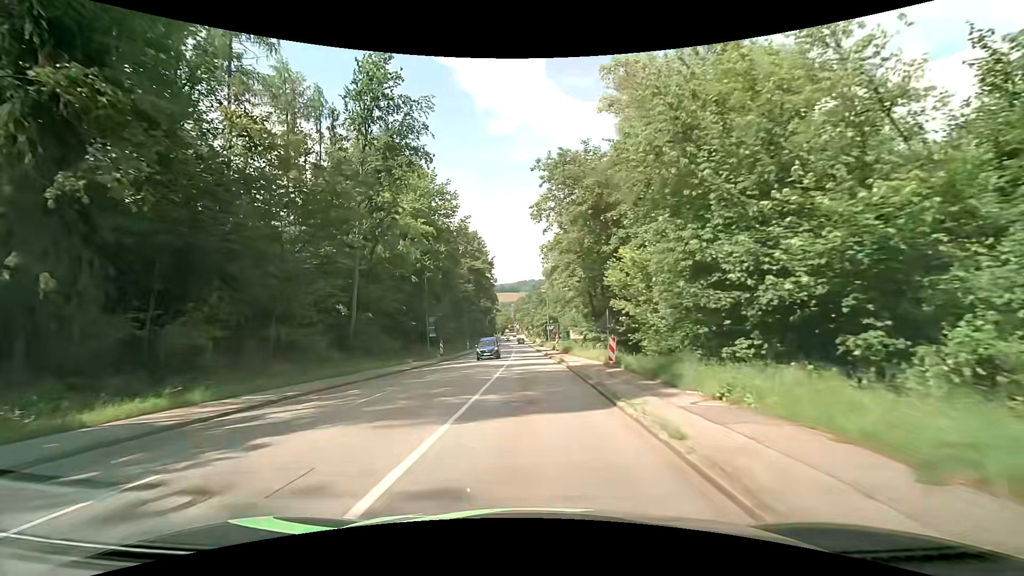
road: tertiary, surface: asphalt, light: Day
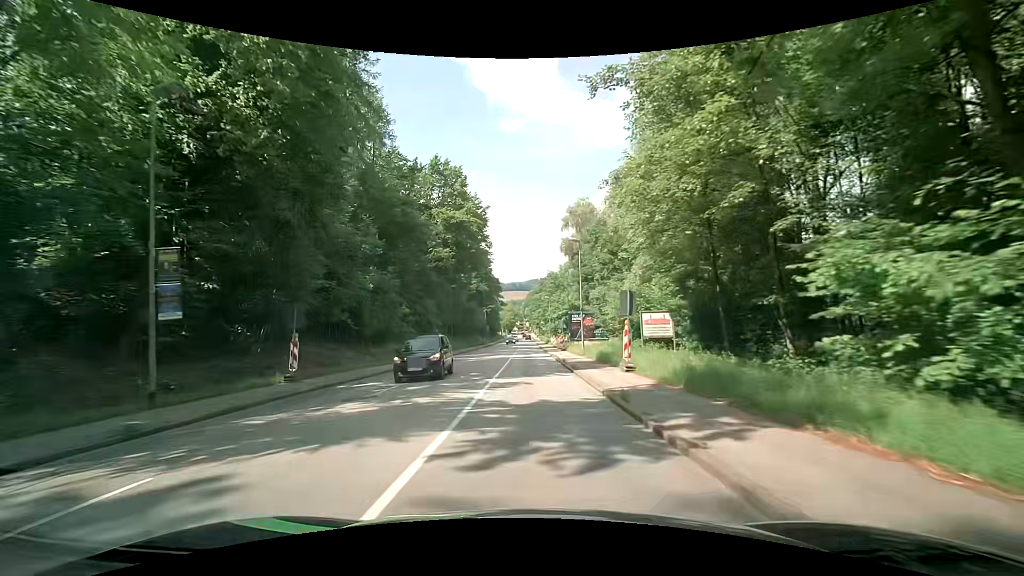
(-0.2, +36.0) m; -1°
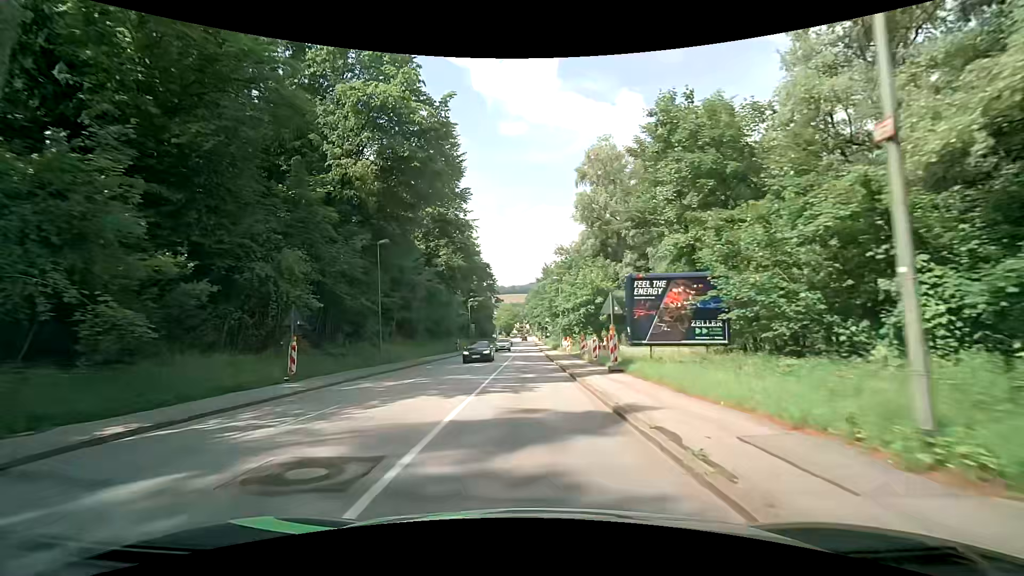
(0.0, +29.8) m; +1°
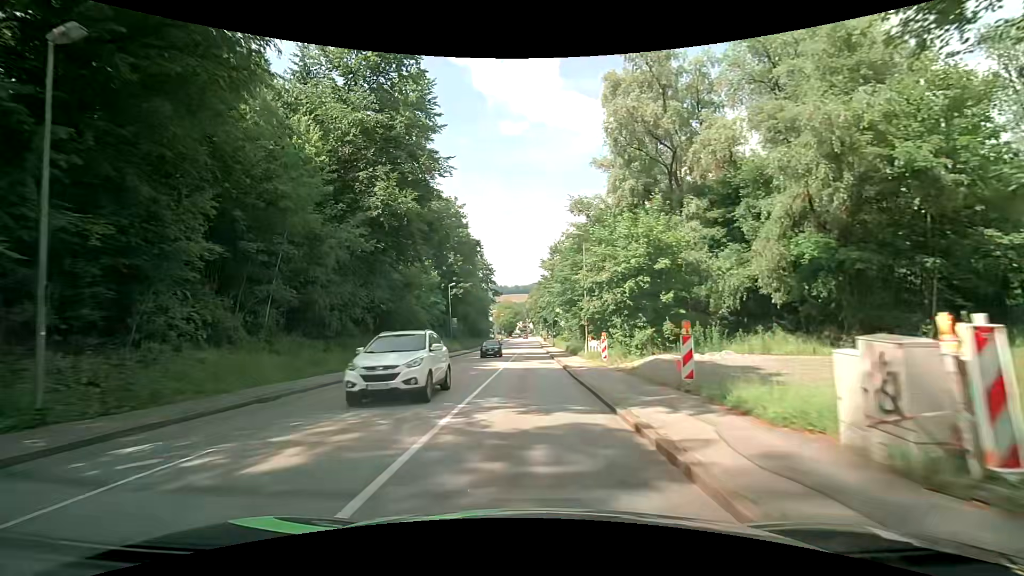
(-0.2, +22.9) m; 0°
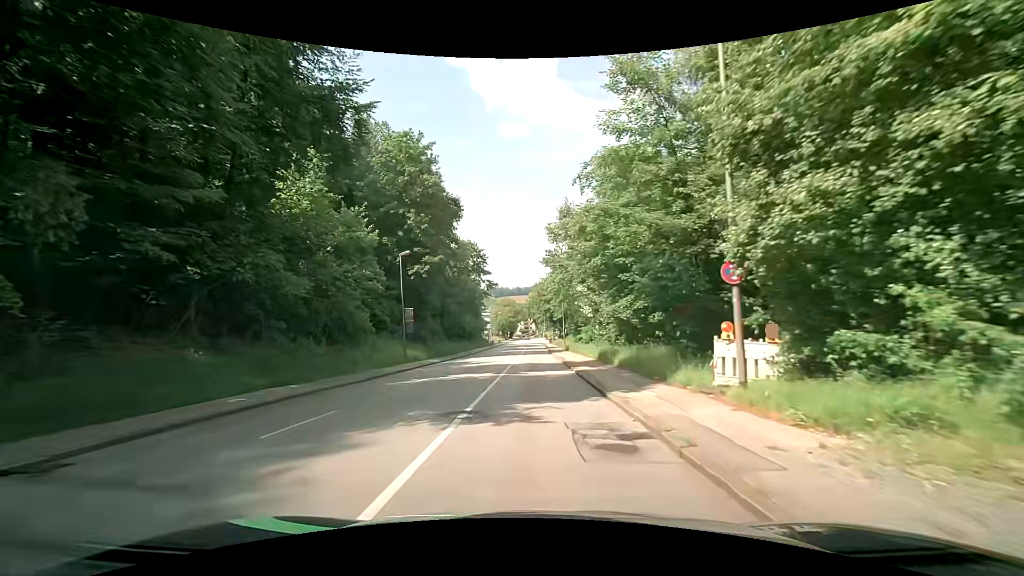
(-0.3, +23.2) m; -1°
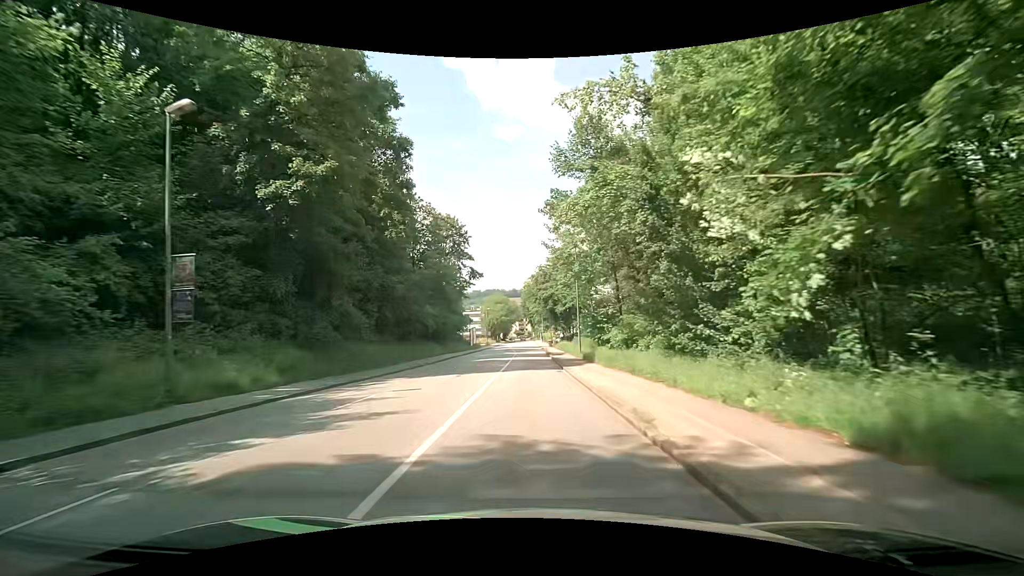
(+0.1, +23.5) m; +1°
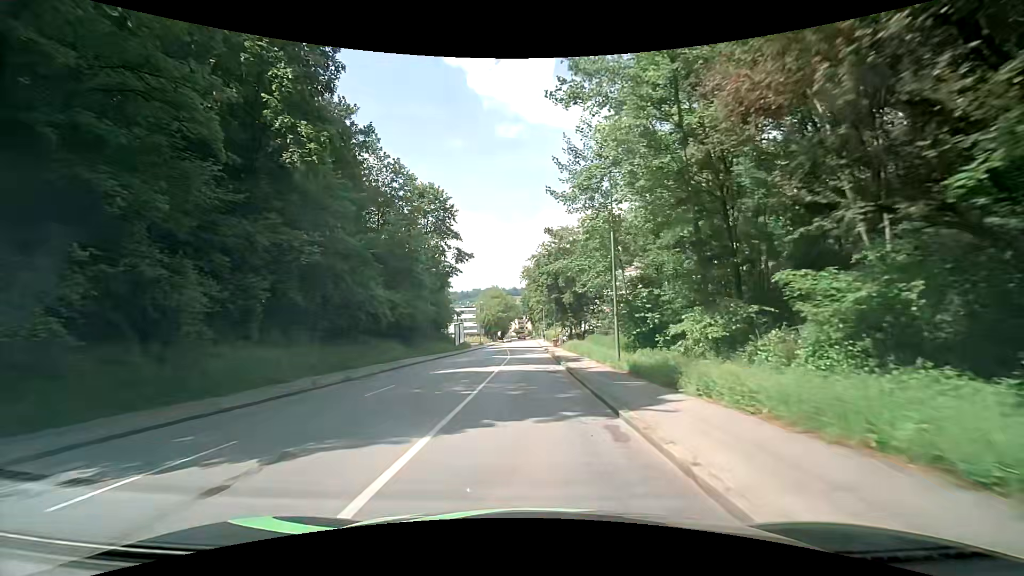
(-0.1, +15.7) m; 0°
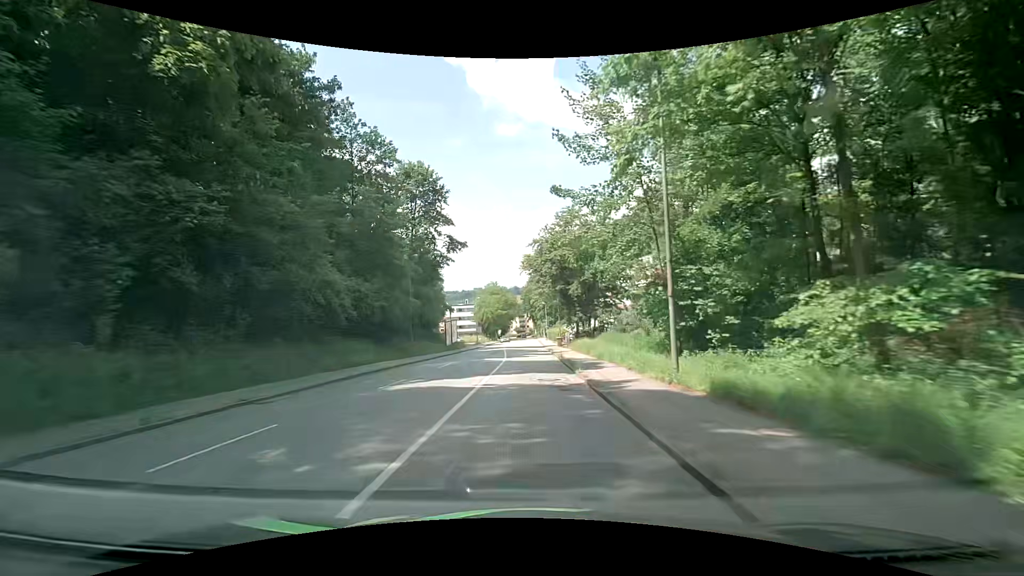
(-0.1, +7.7) m; -1°
(0, +10) (0, +20) (0, +30) (0, +40) (0, +50) (0, +60) (0, +70) (0, +80) (0, +90) (0, +100) m
